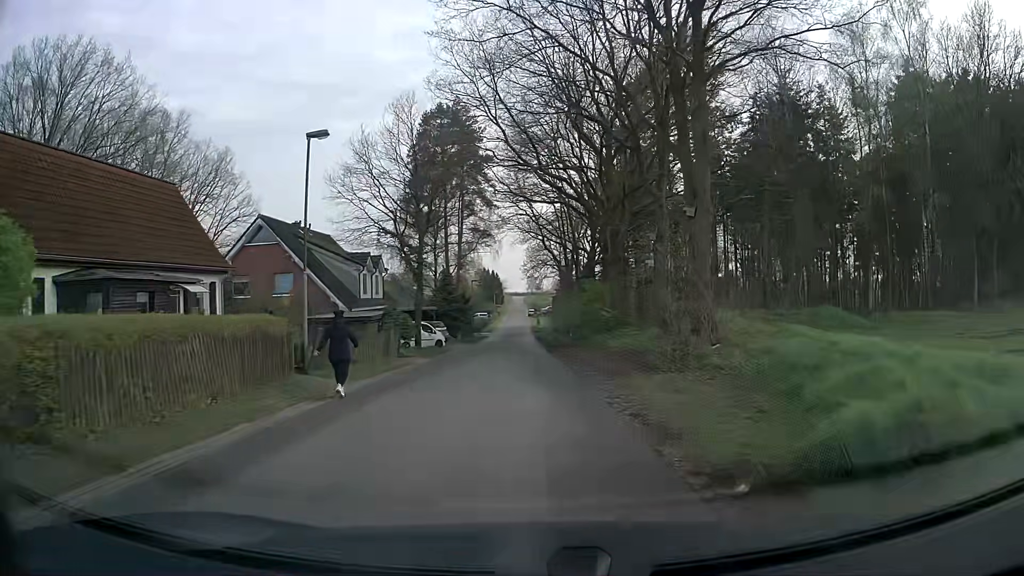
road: unclassified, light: Day
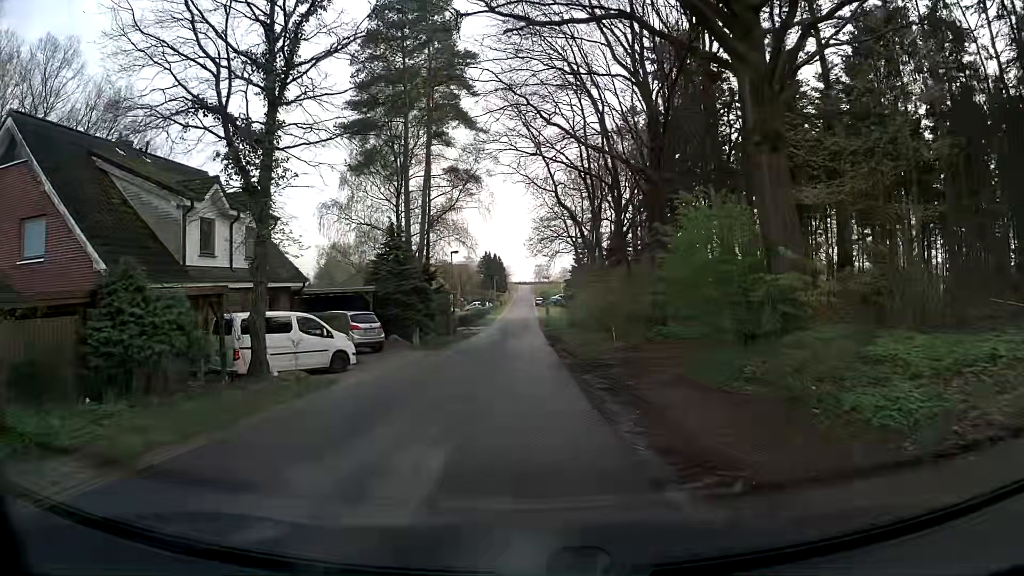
(+0.2, +22.7) m; 0°
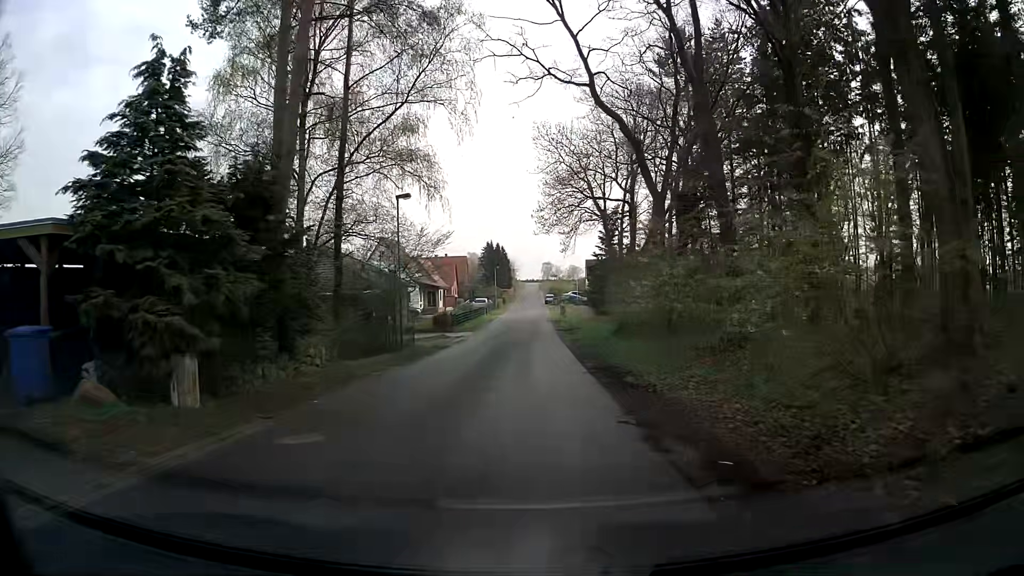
(-0.3, +22.7) m; -1°
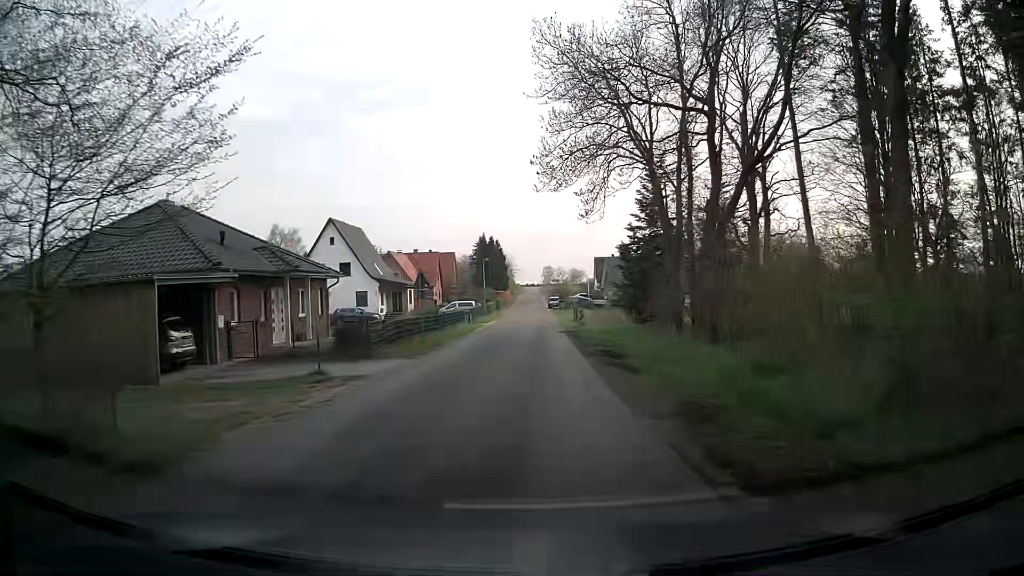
(+0.1, +22.4) m; 0°
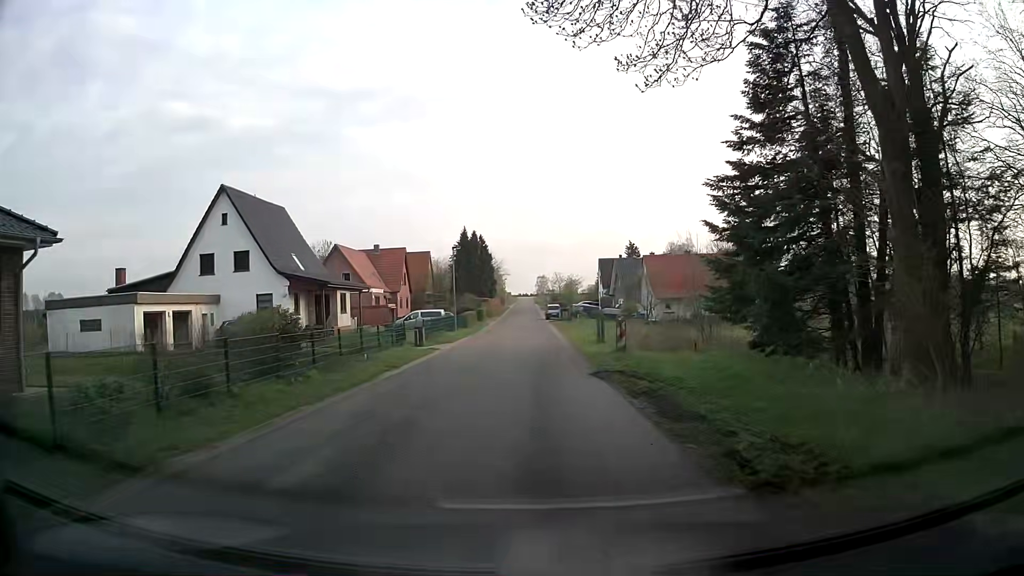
(+0.2, +22.1) m; 0°
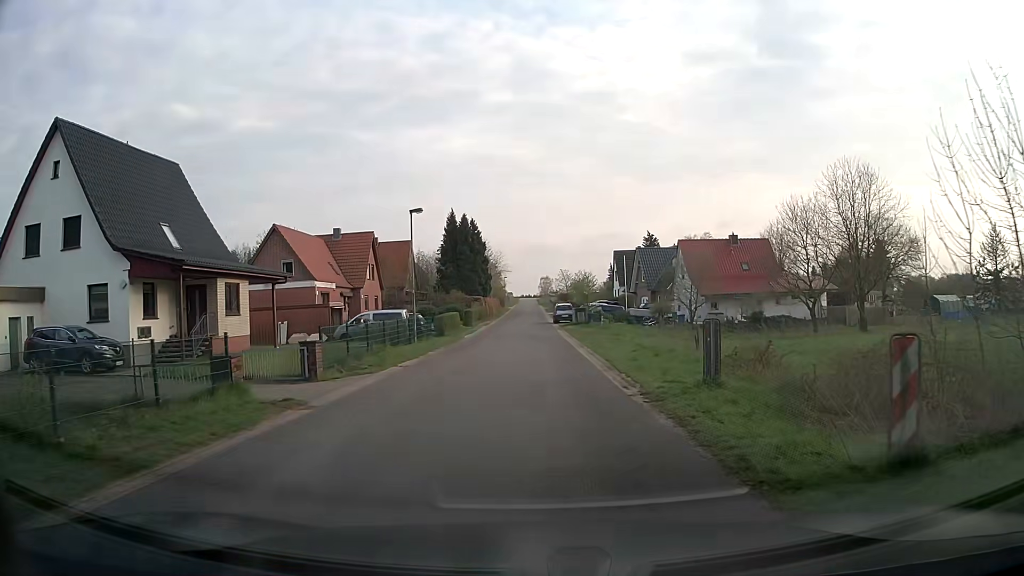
(+0.1, +17.7) m; 0°
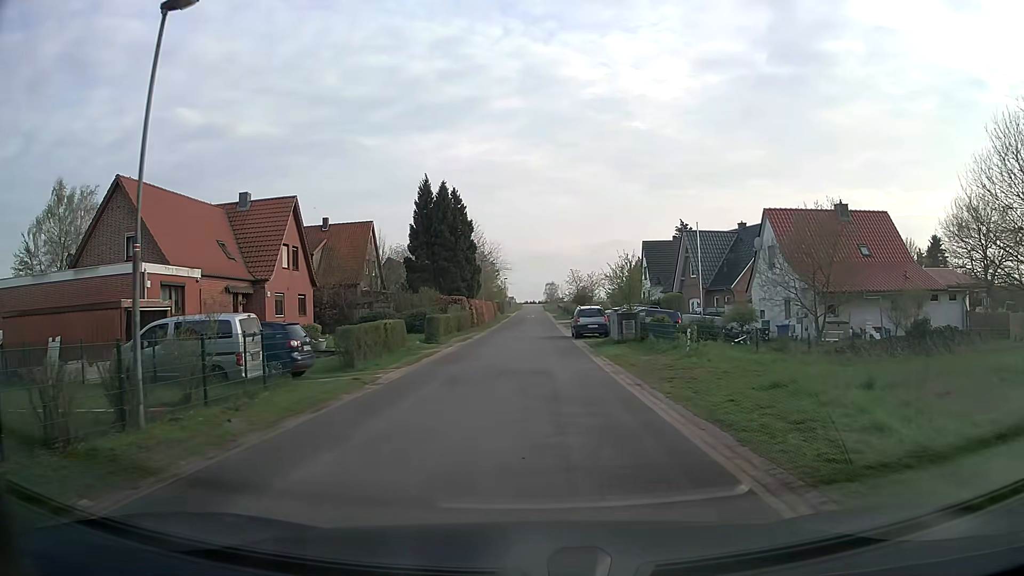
(0.0, +22.2) m; 0°
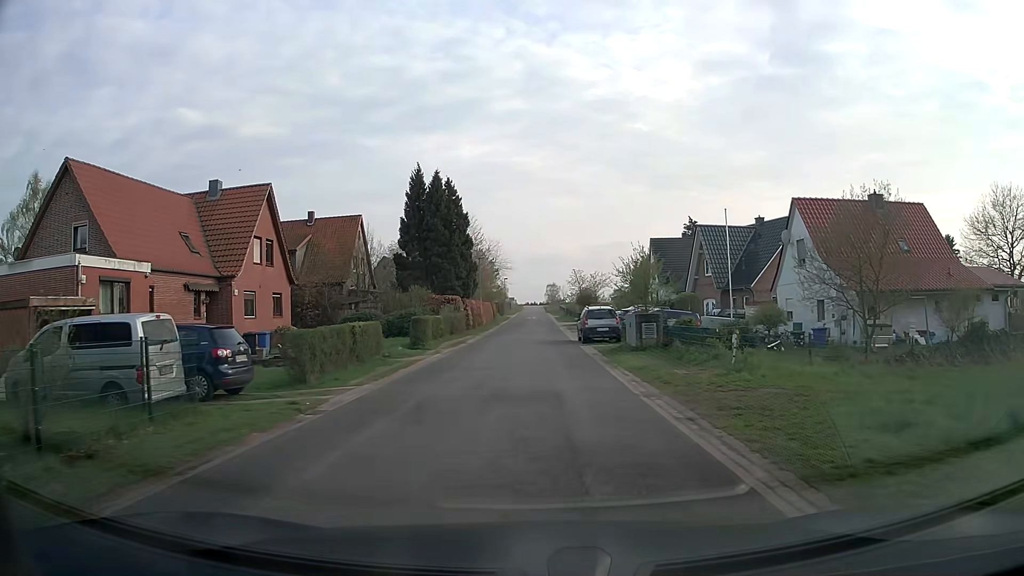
(0.0, +4.4) m; 0°
(0, +10) (0, +20) (0, +30) (0, +40) (0, +50) (+1, +60) (+1, +70) (+1, +80) (+1, +90) (+1, +100) m
